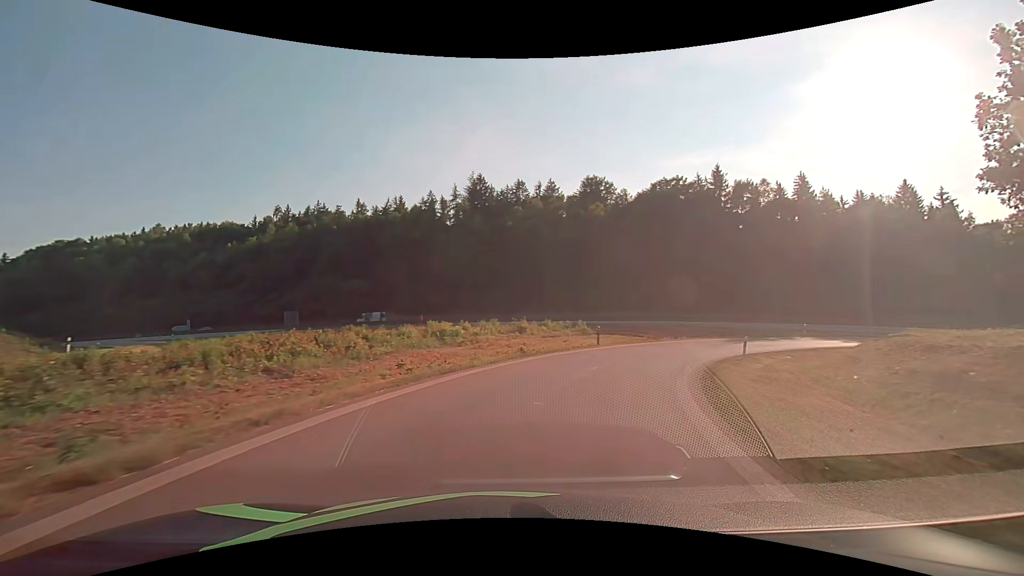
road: motorway_link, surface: asphalt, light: Day
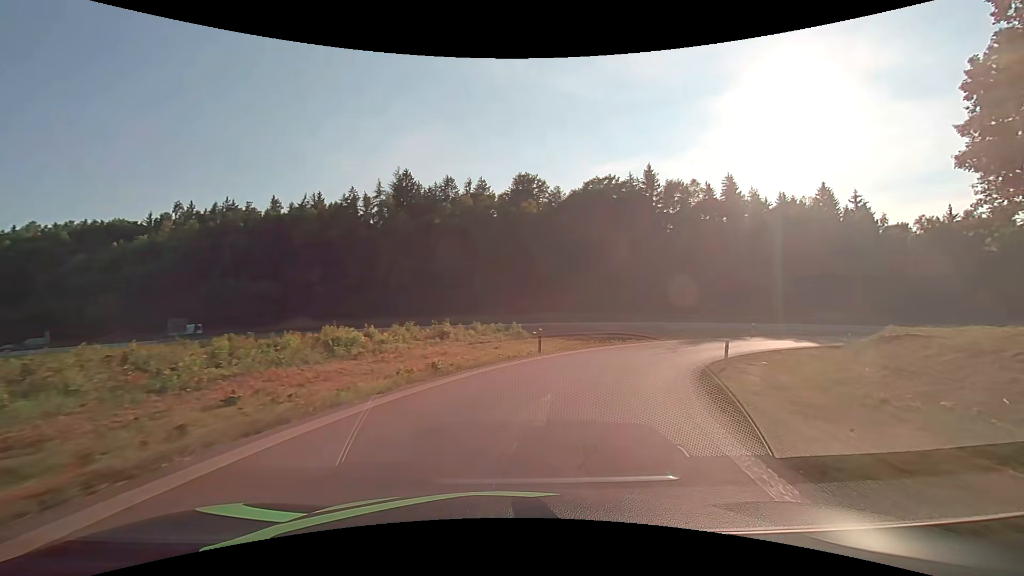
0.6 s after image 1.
(+0.4, +6.3) m; +8°
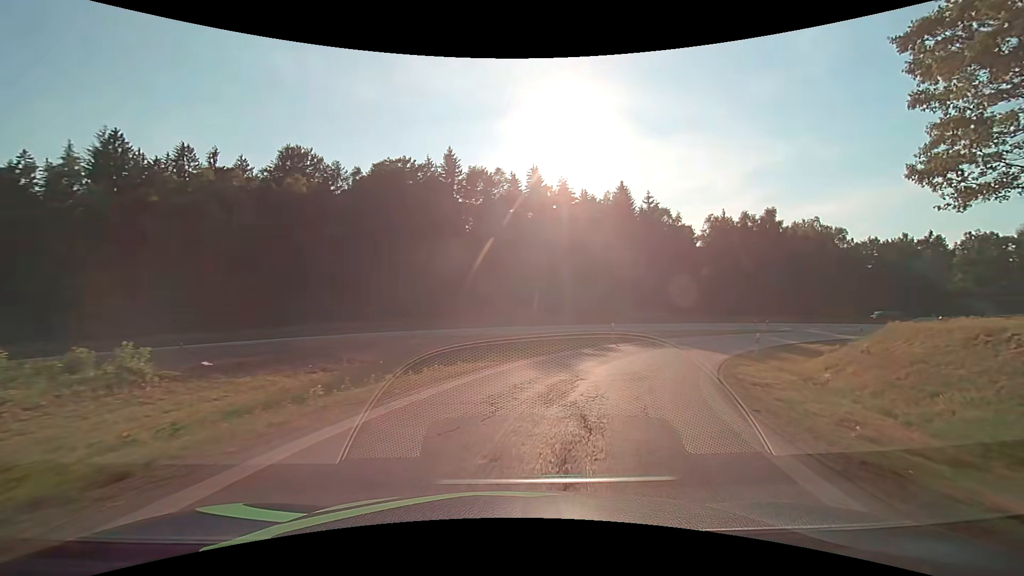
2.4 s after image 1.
(+3.8, +18.7) m; +23°
(+1, +10) (+4, +19) (+9, +28) (+16, +35) (+24, +42) (+32, +47) (+42, +50) (+51, +53) (+61, +55) (+71, +57) m
